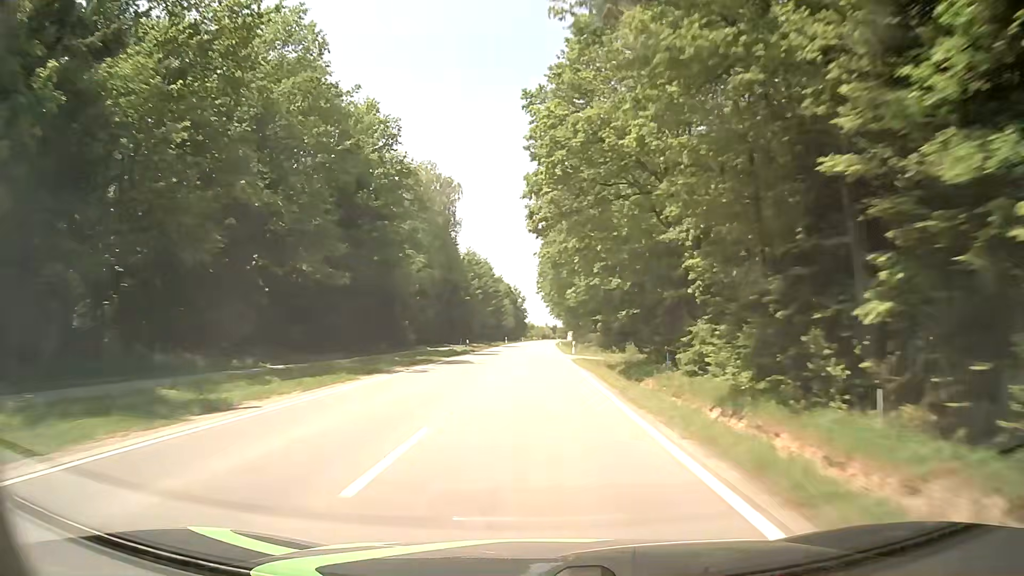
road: tertiary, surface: asphalt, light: Day
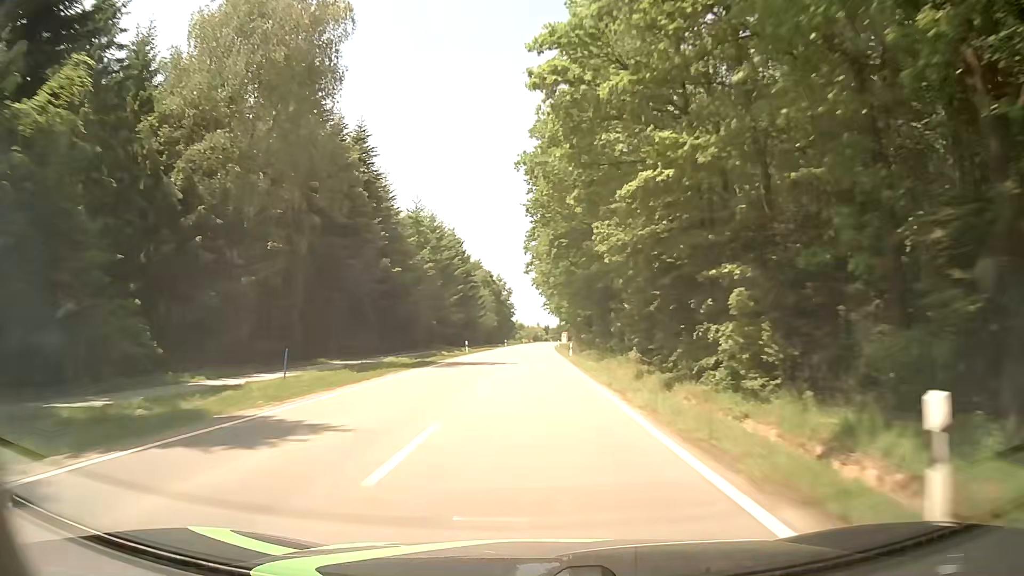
(+0.2, +47.5) m; +2°
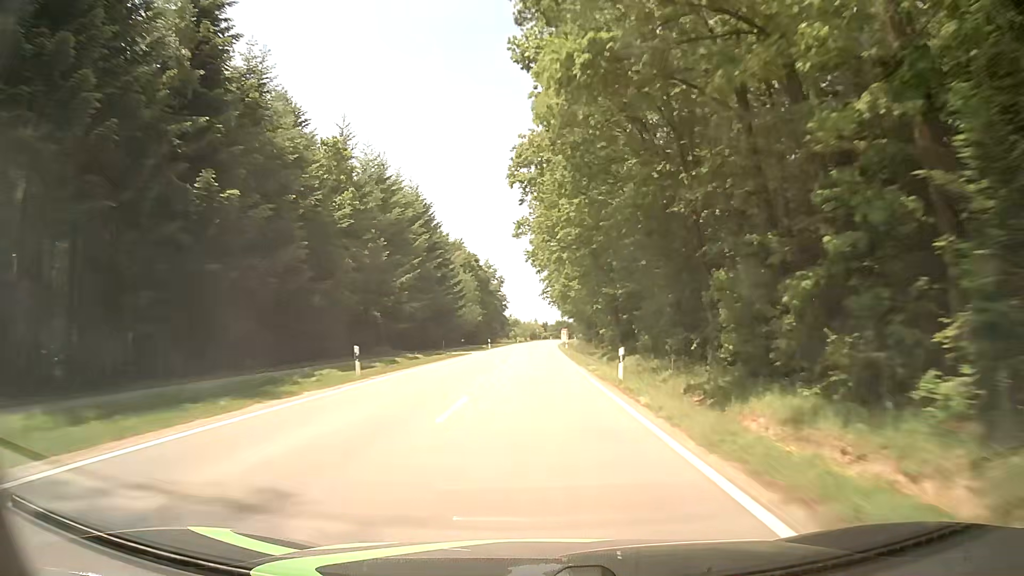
(-0.5, +31.6) m; -1°
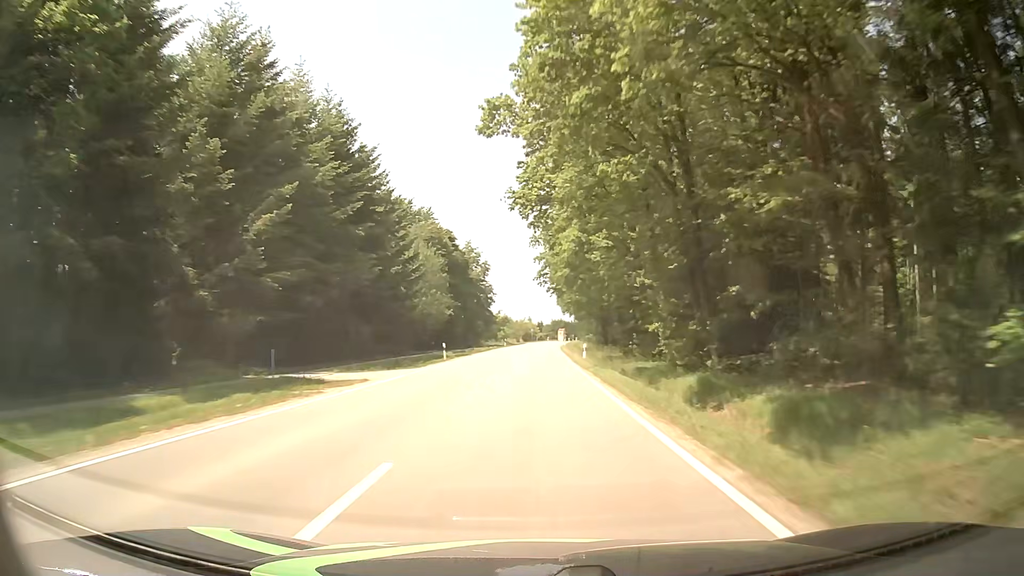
(+0.1, +31.7) m; 0°
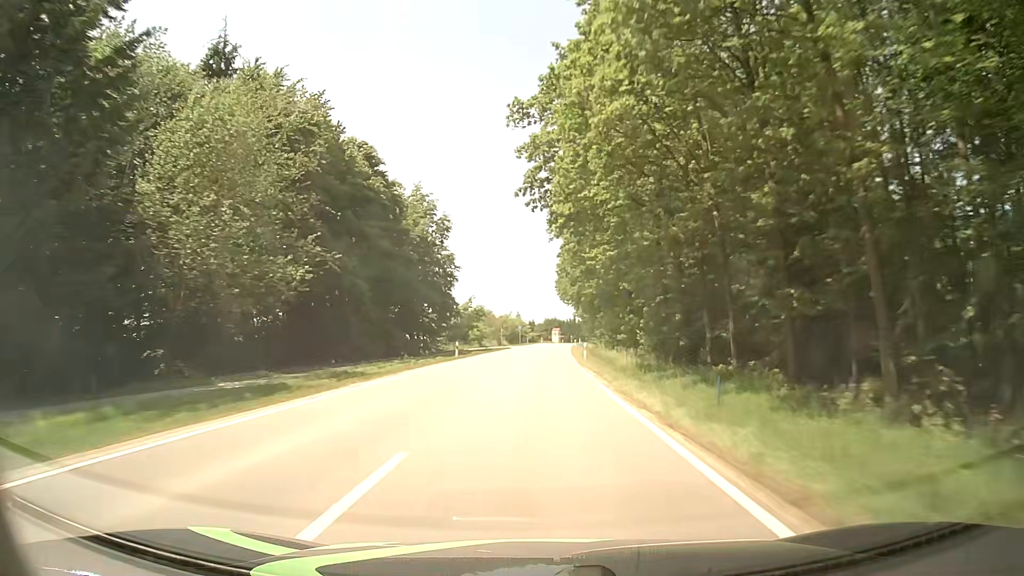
(+0.6, +47.5) m; +1°
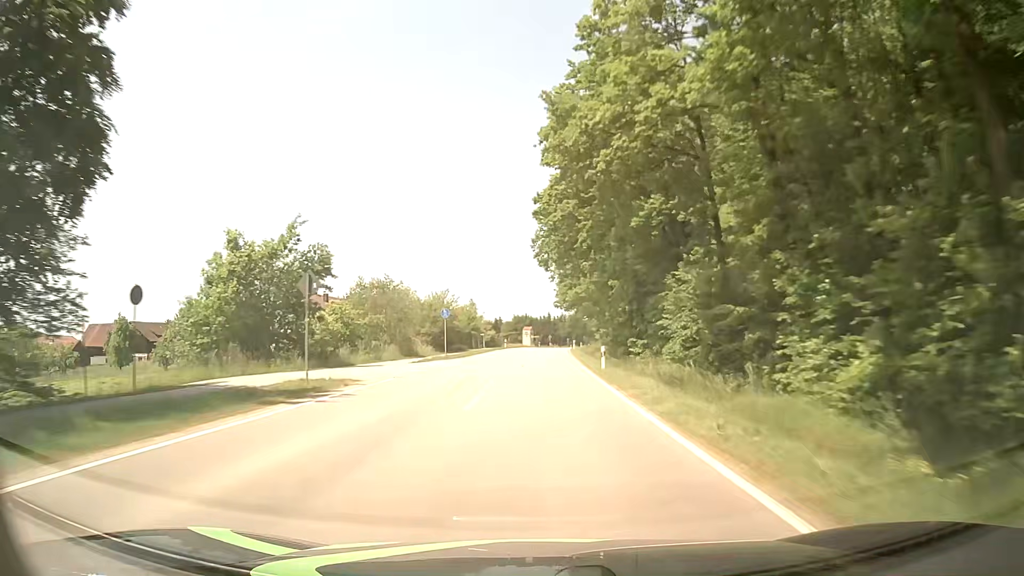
(+1.1, +63.3) m; +2°
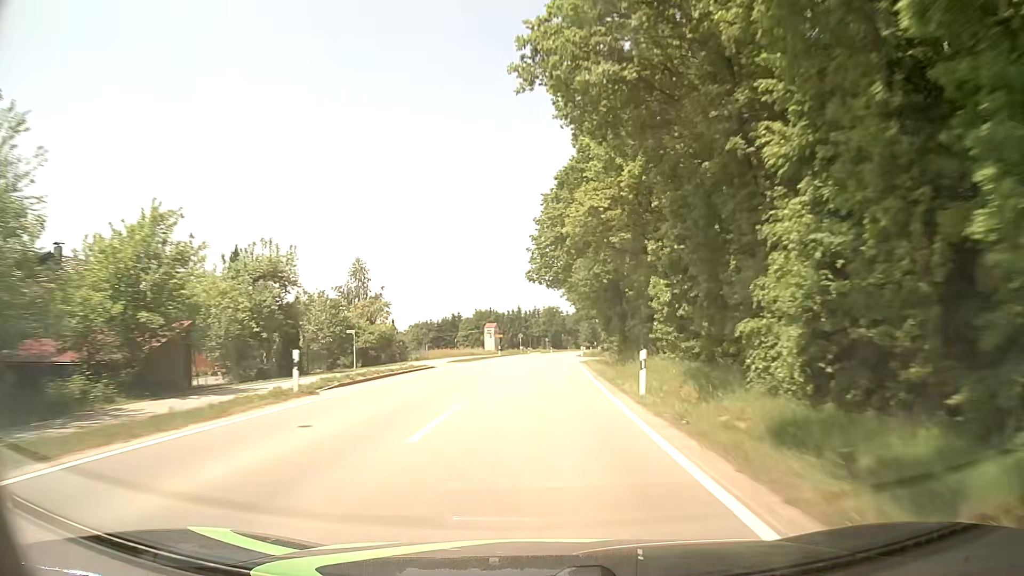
(+1.2, +63.3) m; +3°
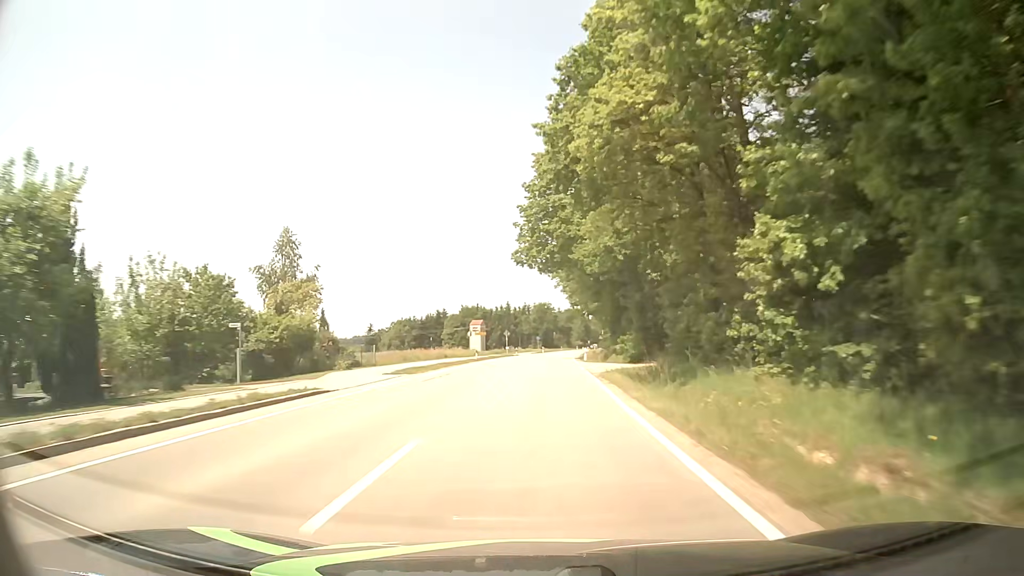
(0.0, +15.8) m; +1°
(0, +10) (0, +20) (0, +30) (+1, +40) (+1, +50) (+2, +60) (+2, +70) (+3, +80) (+3, +90) (+4, +100) m
